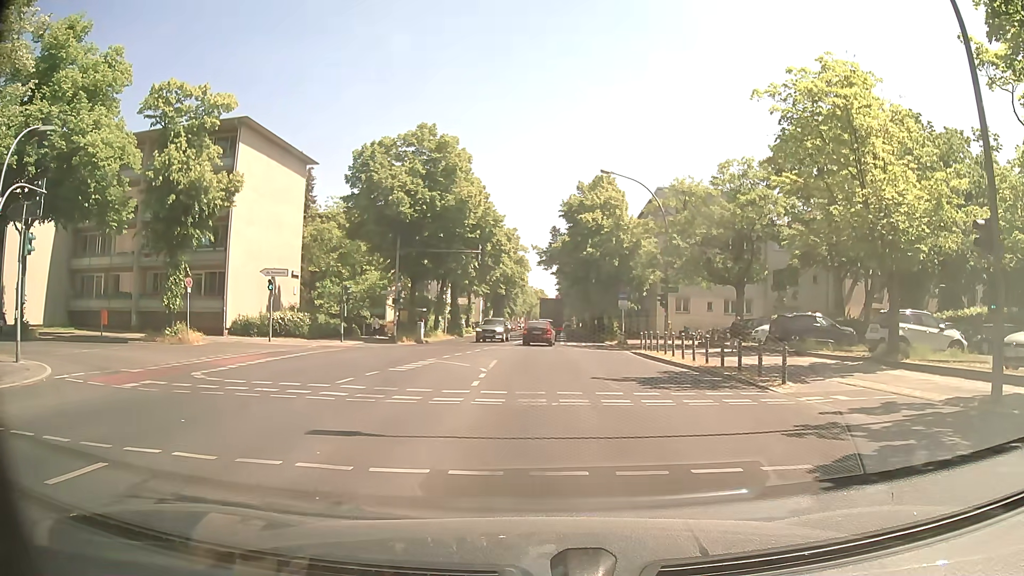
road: secondary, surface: asphalt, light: Day
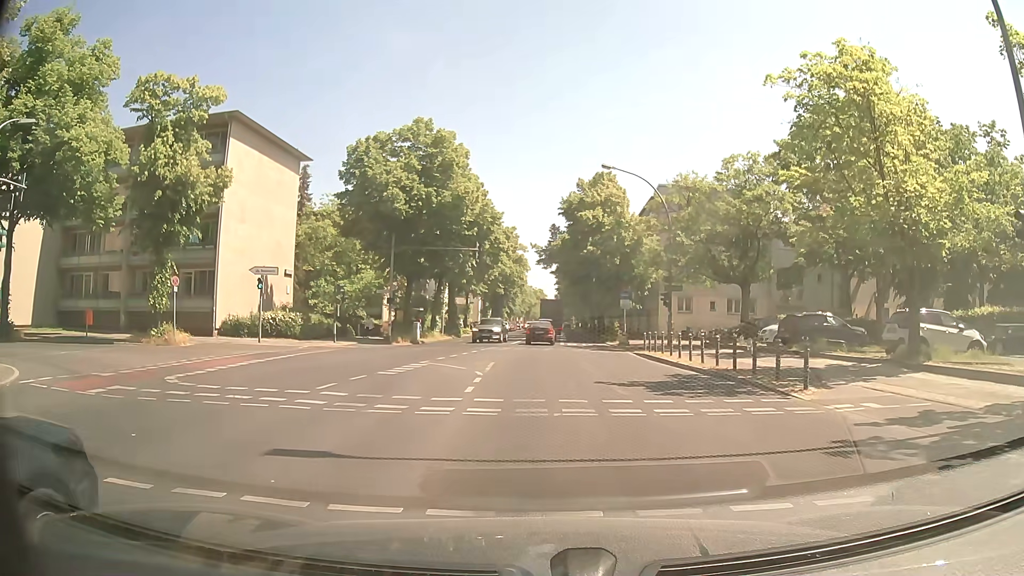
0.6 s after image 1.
(0.0, +1.4) m; +2°
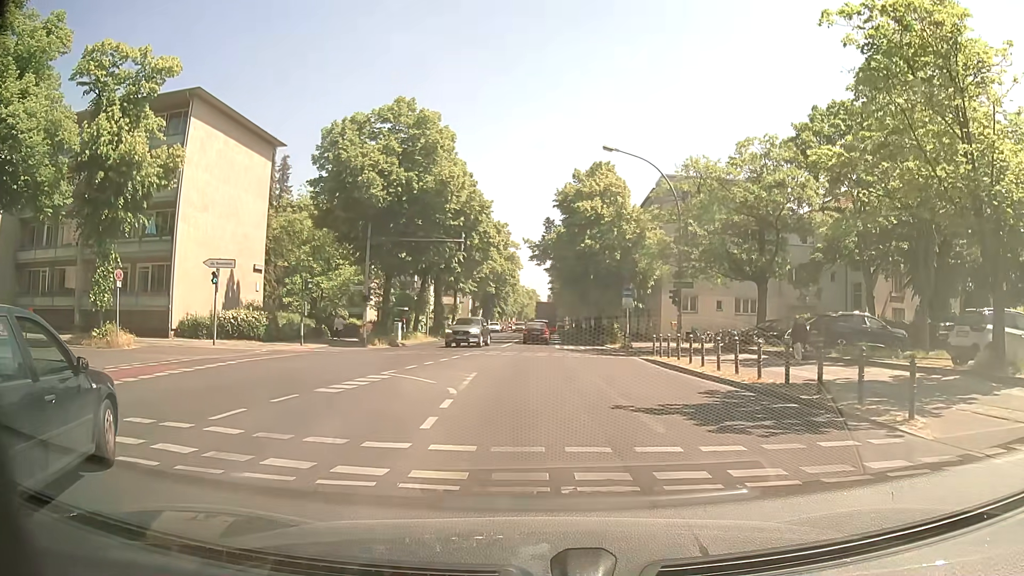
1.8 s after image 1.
(-0.2, +4.6) m; -2°
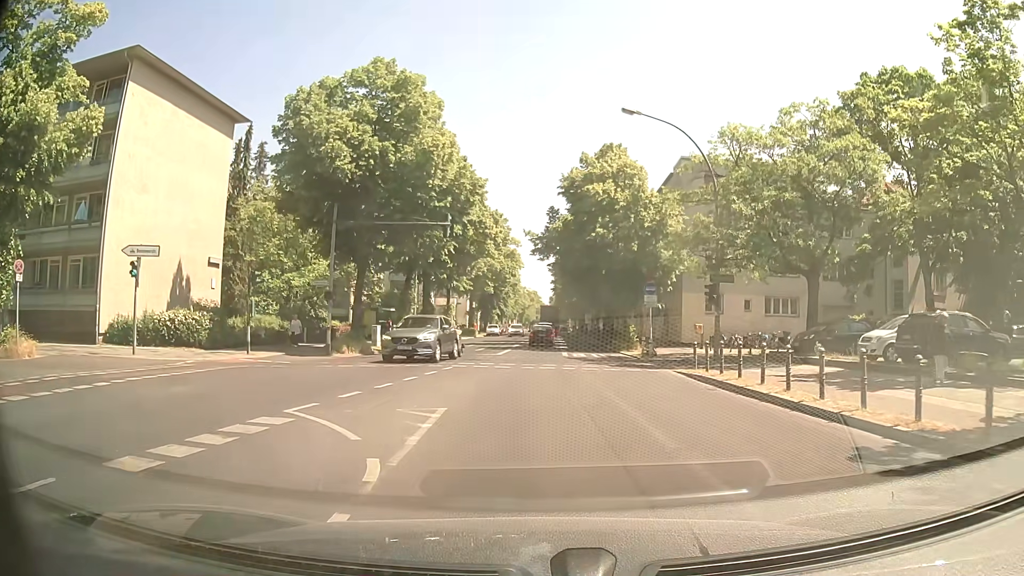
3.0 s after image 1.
(+0.1, +7.0) m; +1°
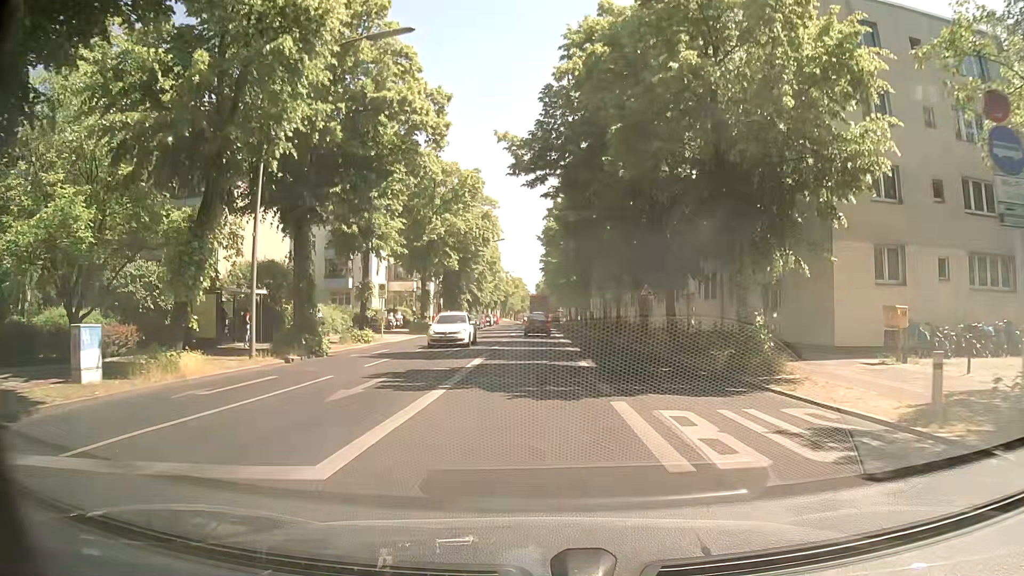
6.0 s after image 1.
(+0.1, +25.7) m; +1°
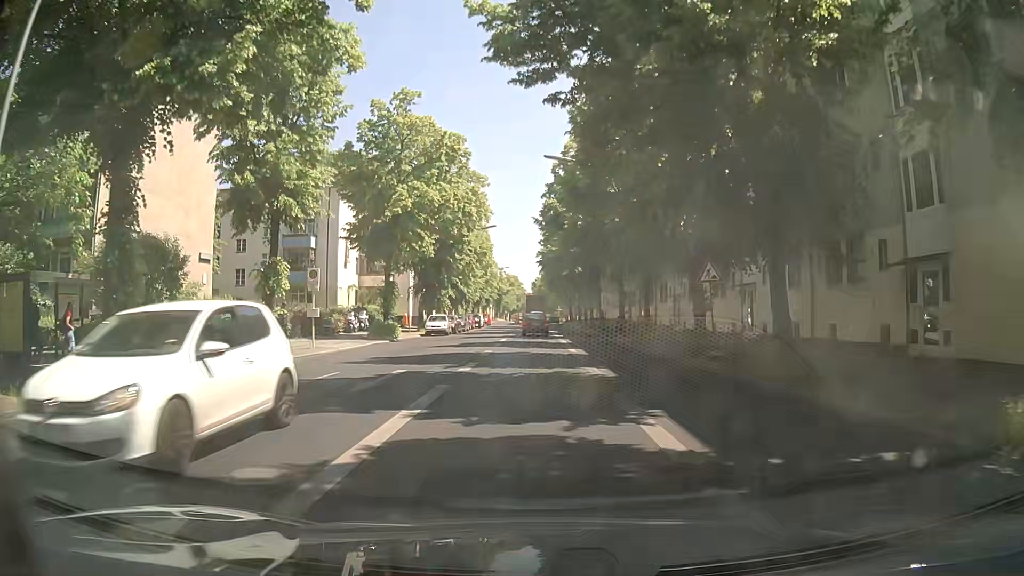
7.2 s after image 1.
(0.0, +11.9) m; 0°
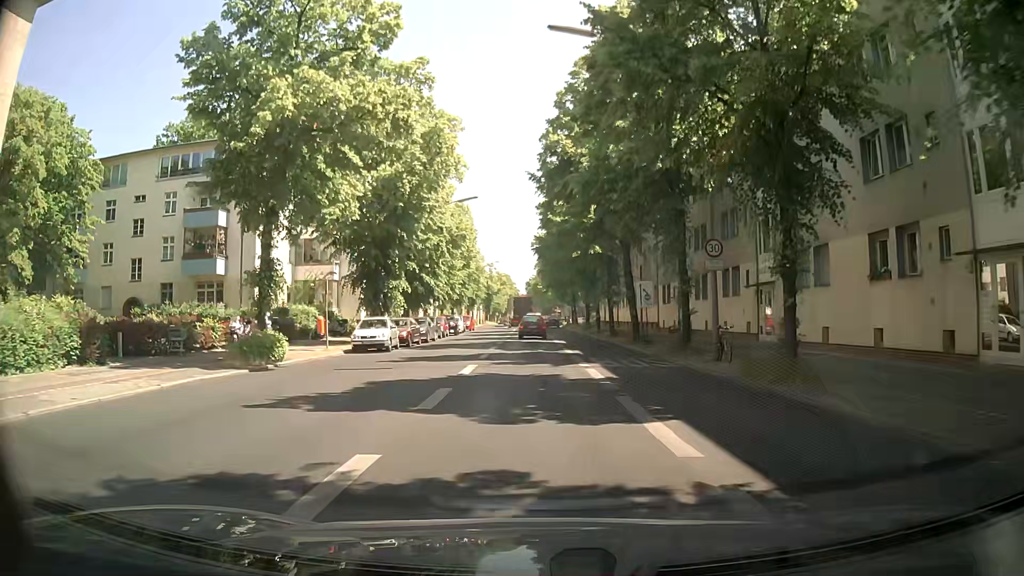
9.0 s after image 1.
(-0.1, +18.2) m; +1°
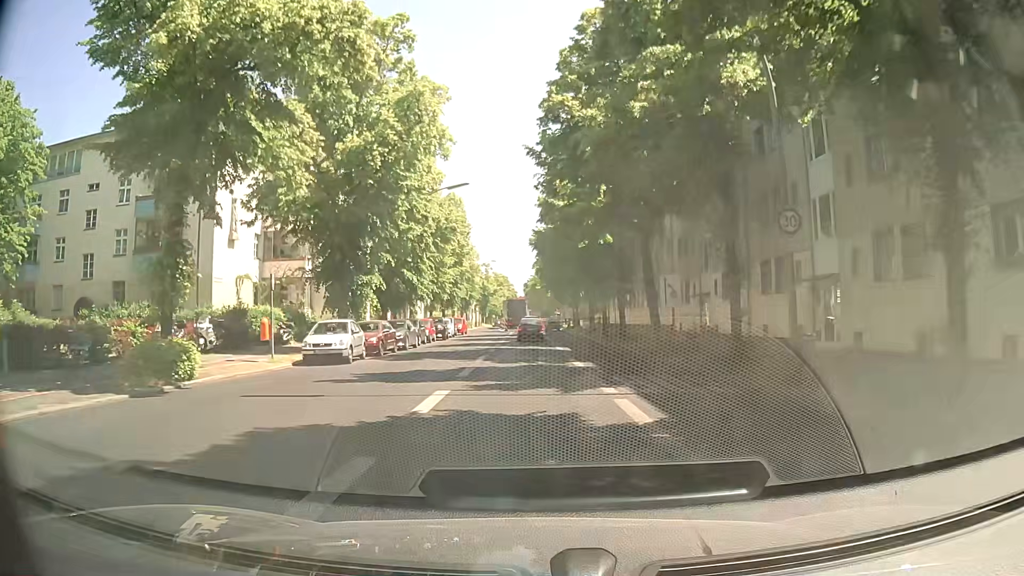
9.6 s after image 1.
(-0.1, +6.1) m; +1°
(0, +10) (-1, +20) (-1, +30) (-1, +40) (-2, +50) (-2, +60) (-2, +70) (-3, +80) (-4, +90) (-5, +100) m
